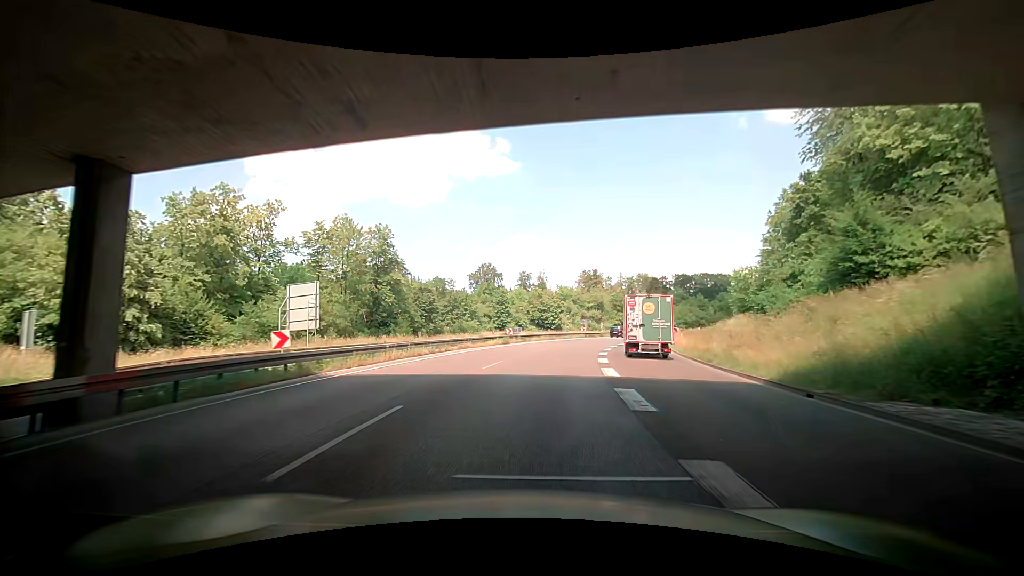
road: trunk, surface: asphalt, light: Day
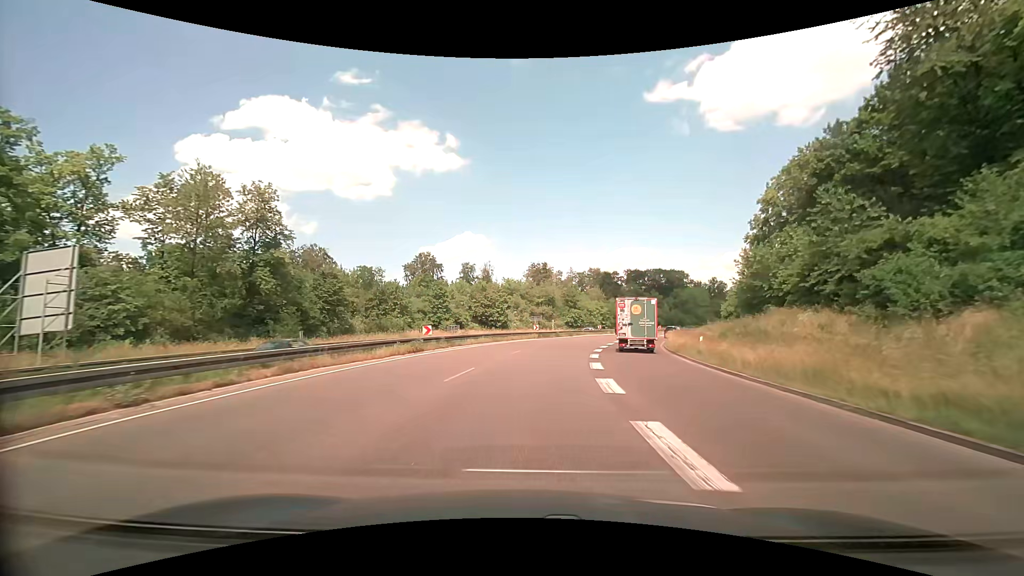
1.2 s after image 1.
(+0.8, +16.3) m; +7°
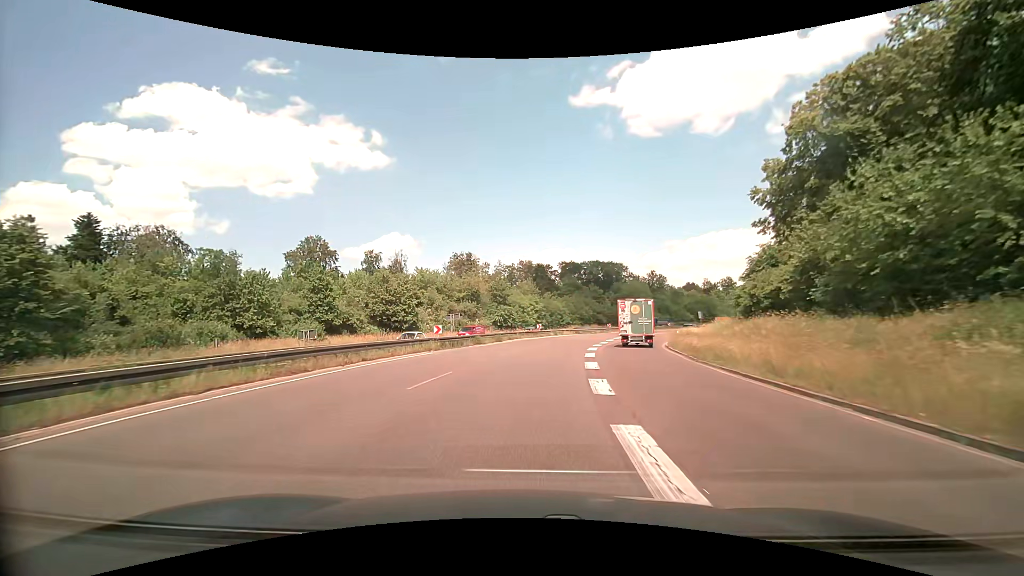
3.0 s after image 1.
(+2.3, +24.9) m; +9°
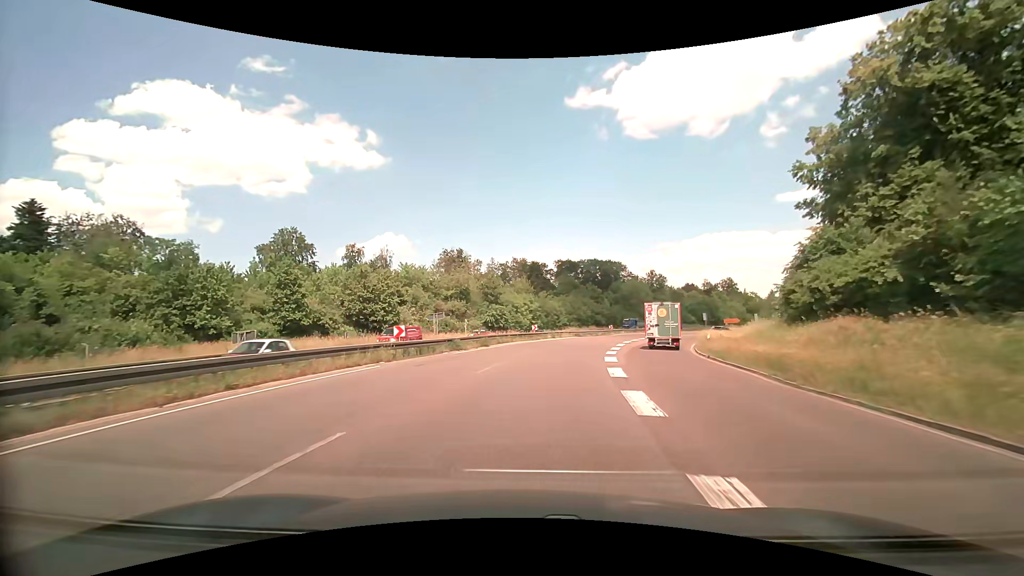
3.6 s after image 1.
(0.0, +8.2) m; 0°
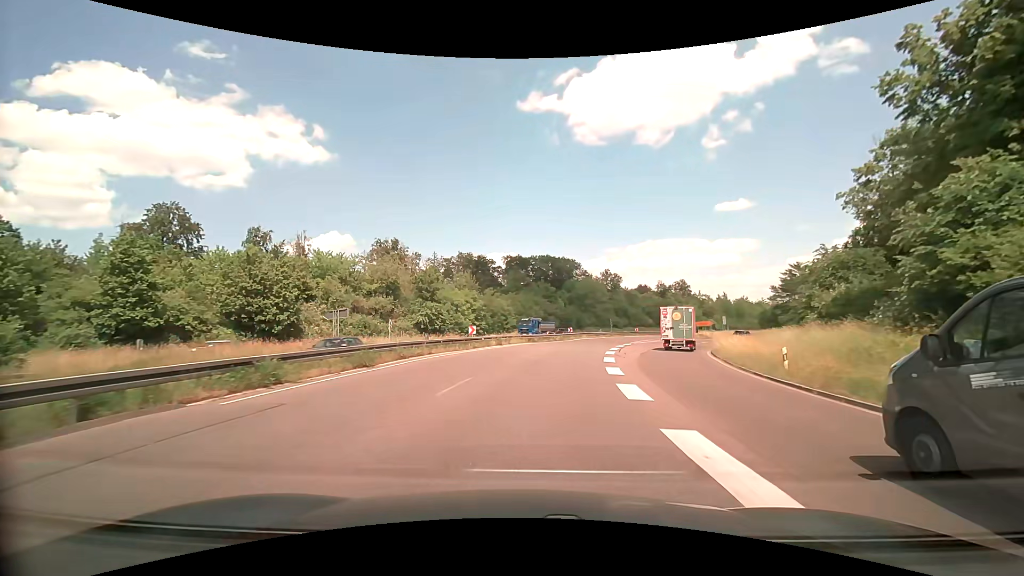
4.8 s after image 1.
(+0.8, +16.1) m; +6°
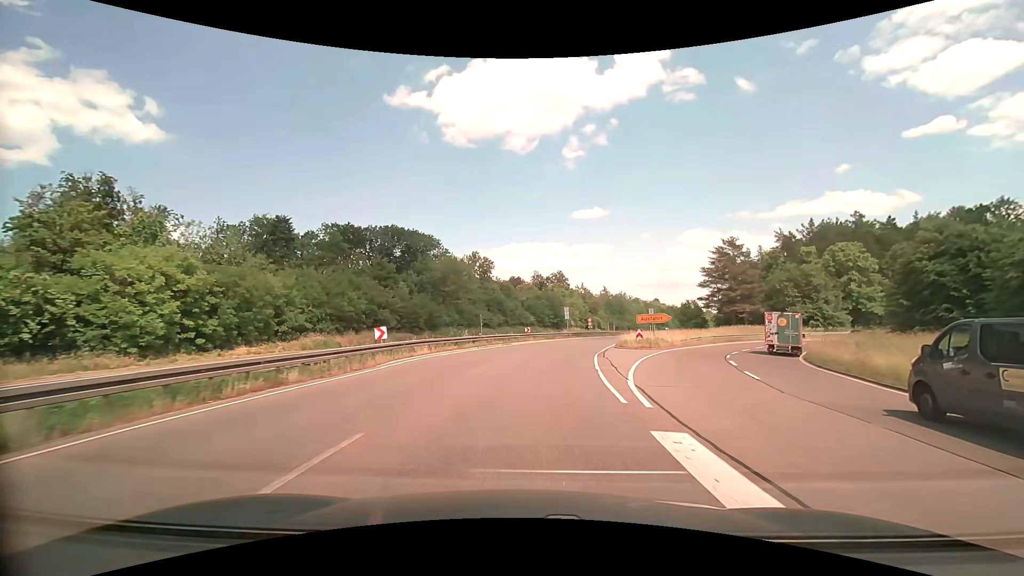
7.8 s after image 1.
(+5.6, +42.6) m; +15°
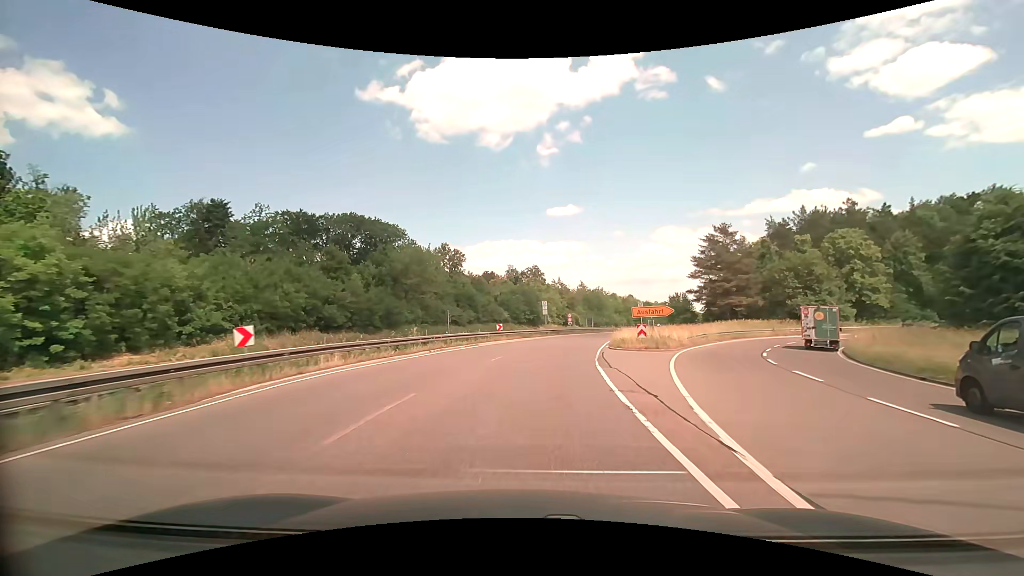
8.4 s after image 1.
(+0.3, +8.8) m; +3°
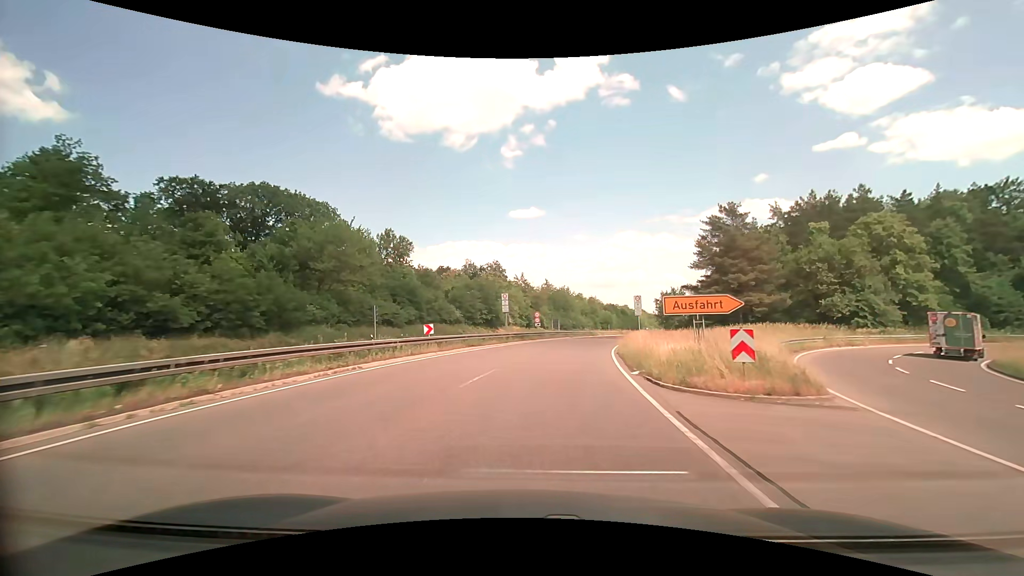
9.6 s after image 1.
(+0.7, +17.6) m; +5°
(0, +10) (+1, +20) (+3, +30) (+5, +40) (+7, +49) (+10, +59) (+13, +68) (+16, +78) (+19, +87) (+23, +97) m
